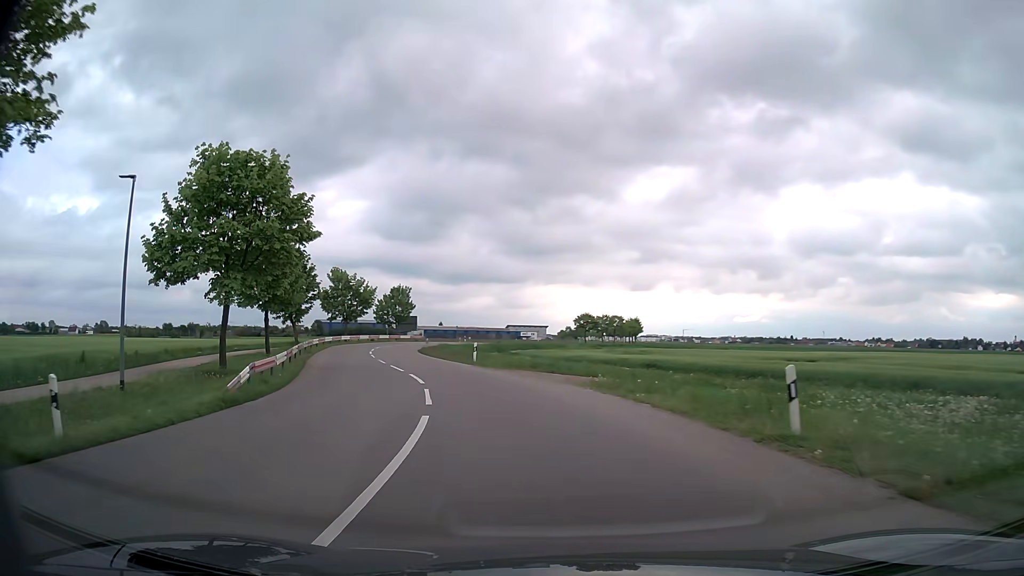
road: tertiary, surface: asphalt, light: Day
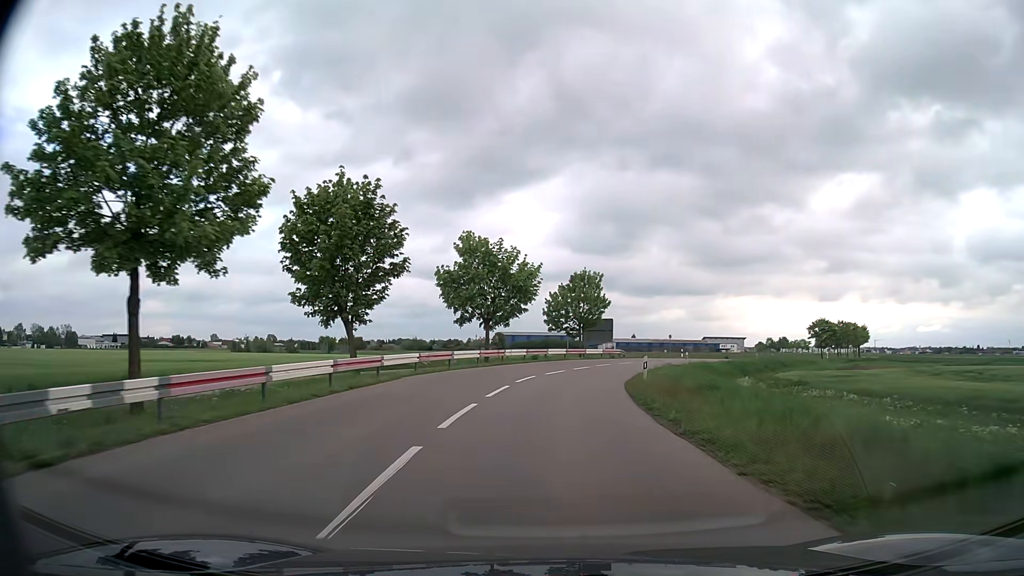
(-6.7, +33.5) m; -17°
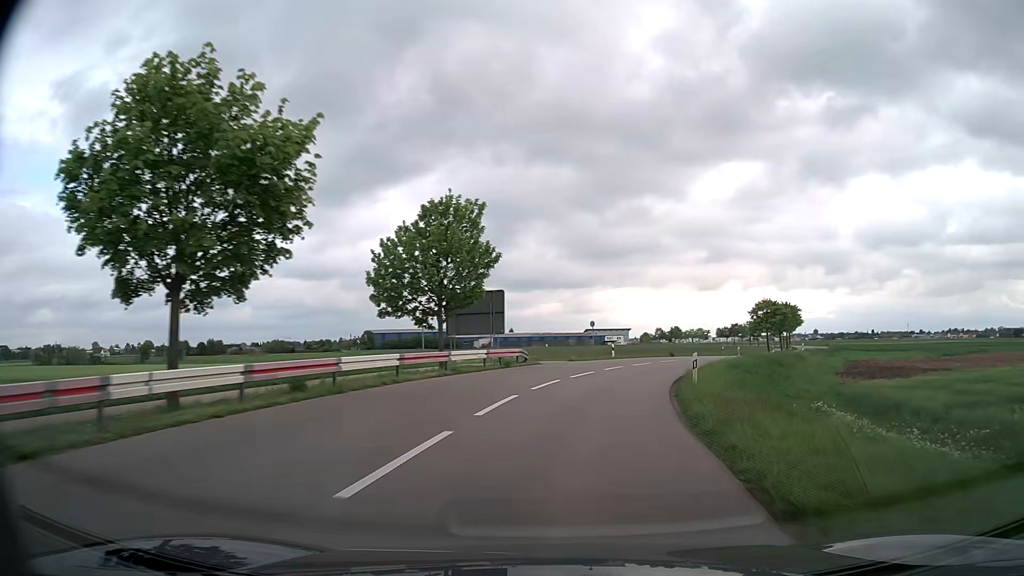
(+1.7, +28.8) m; +11°
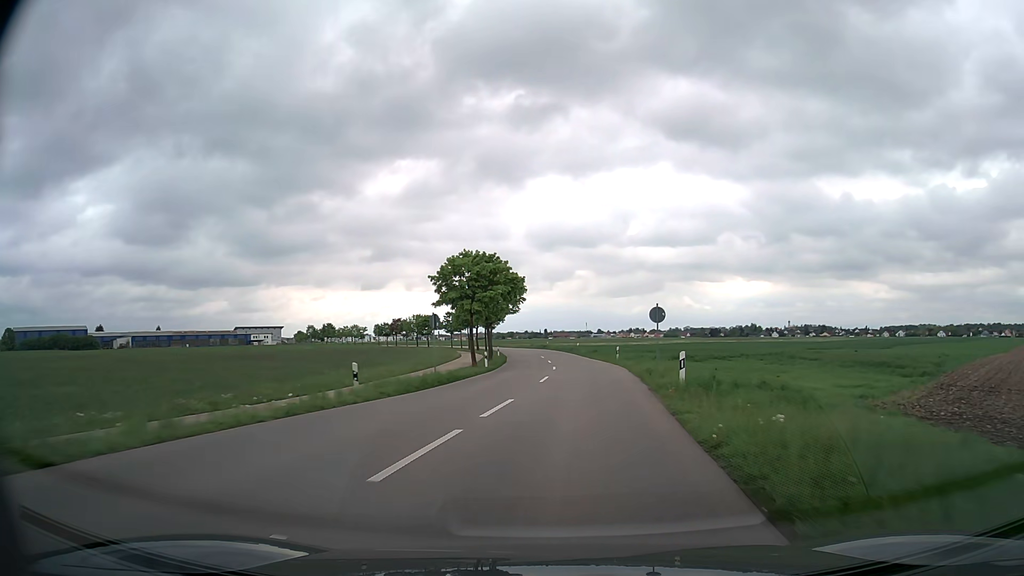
(+12.8, +50.3) m; +28°
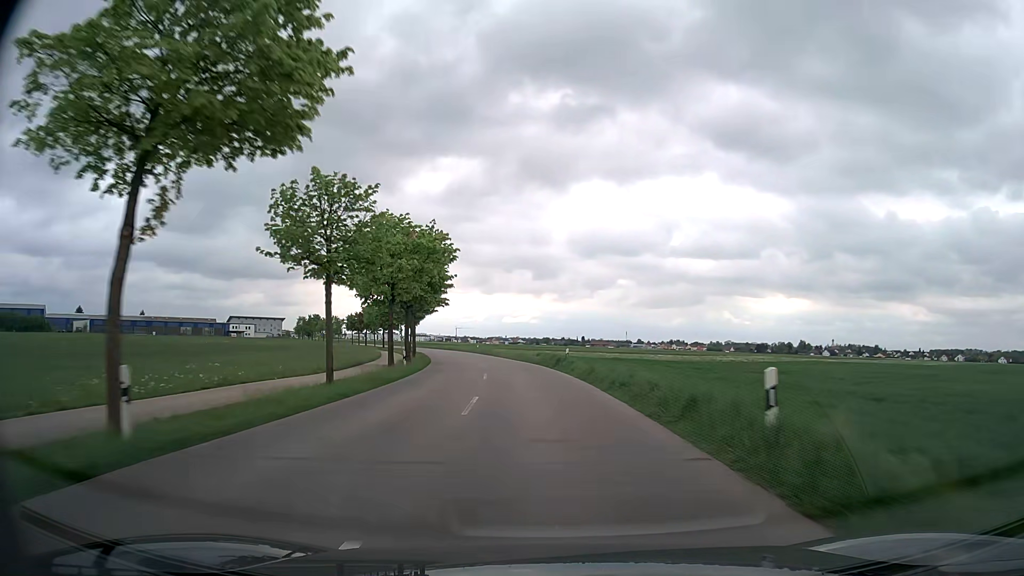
(+1.8, +60.6) m; -2°
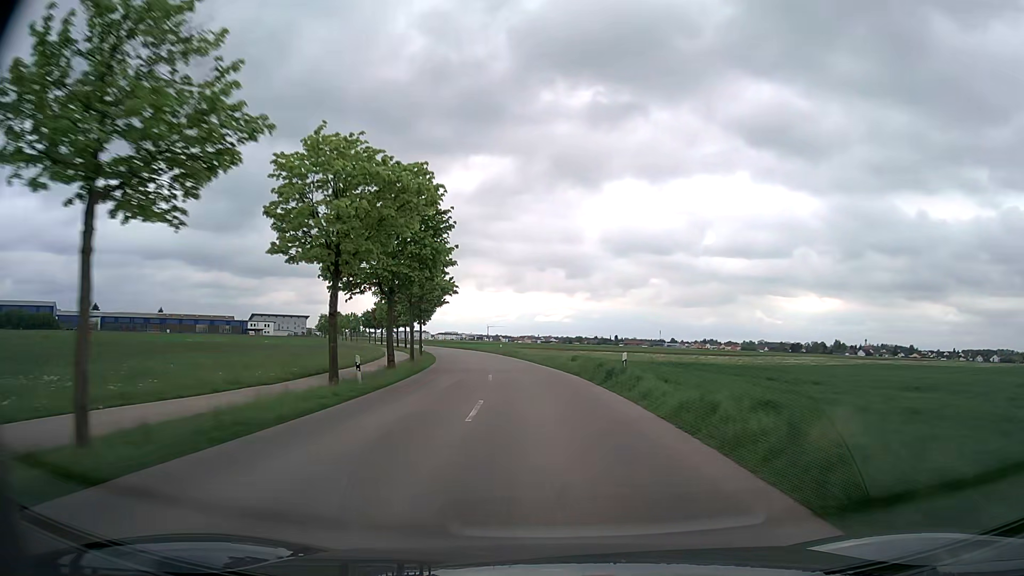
(-0.2, +13.2) m; -2°
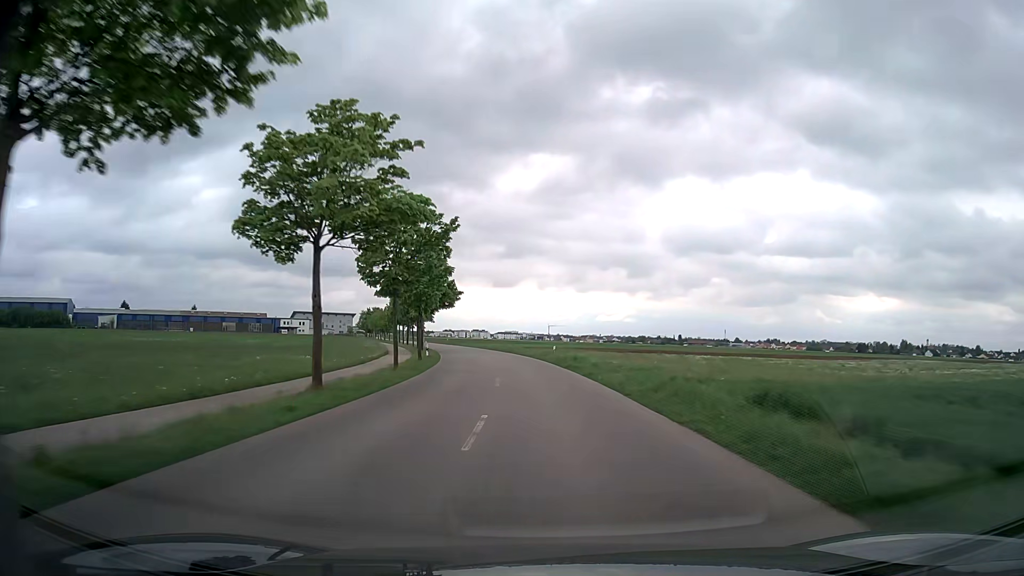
(-1.2, +27.2) m; -5°
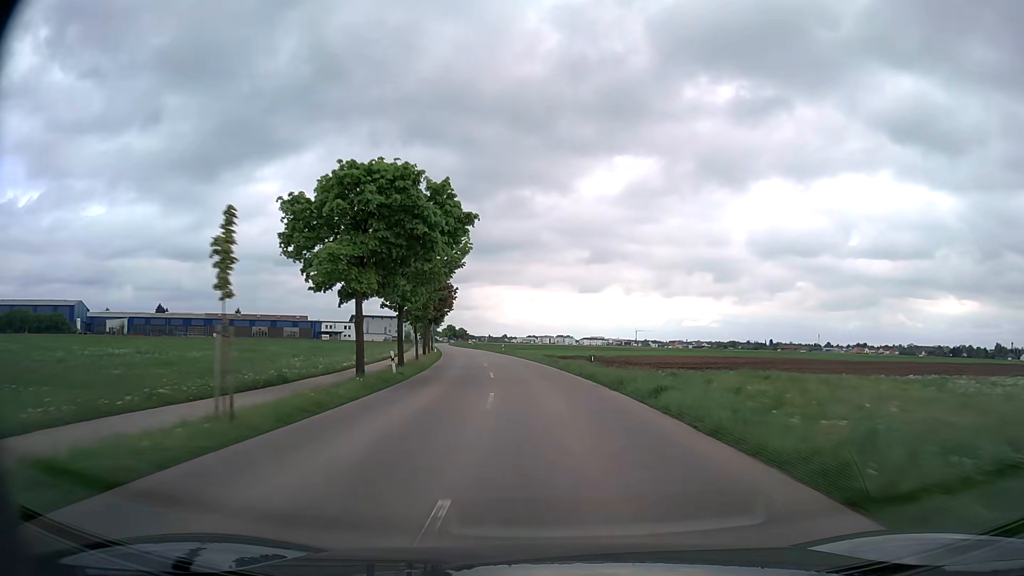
(-2.7, +43.1) m; -7°
(0, +10) (-1, +20) (-1, +30) (-2, +40) (-3, +50) (-5, +60) (-6, +70) (-8, +79) (-10, +89) (-12, +99) m
